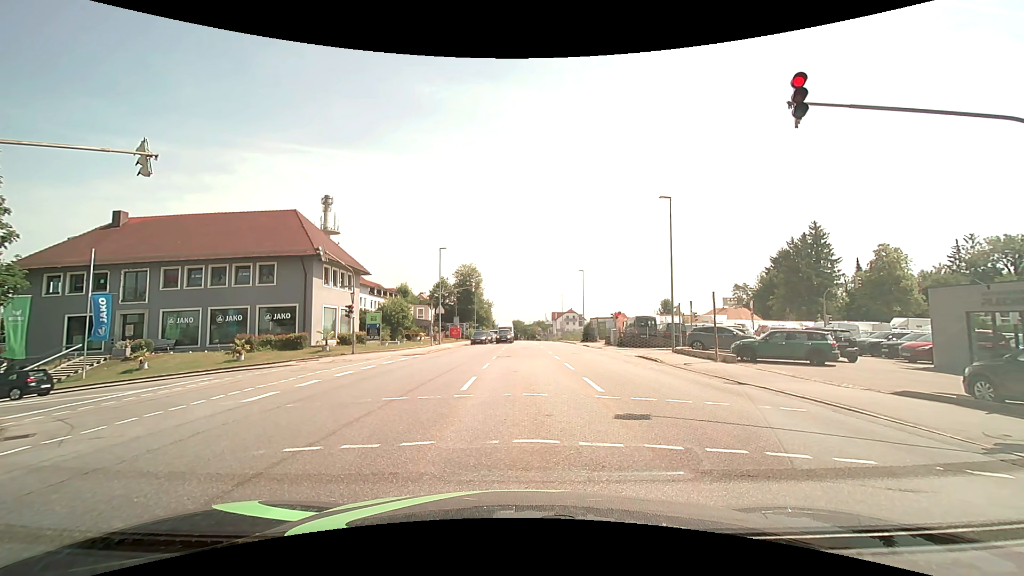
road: tertiary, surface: asphalt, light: Day
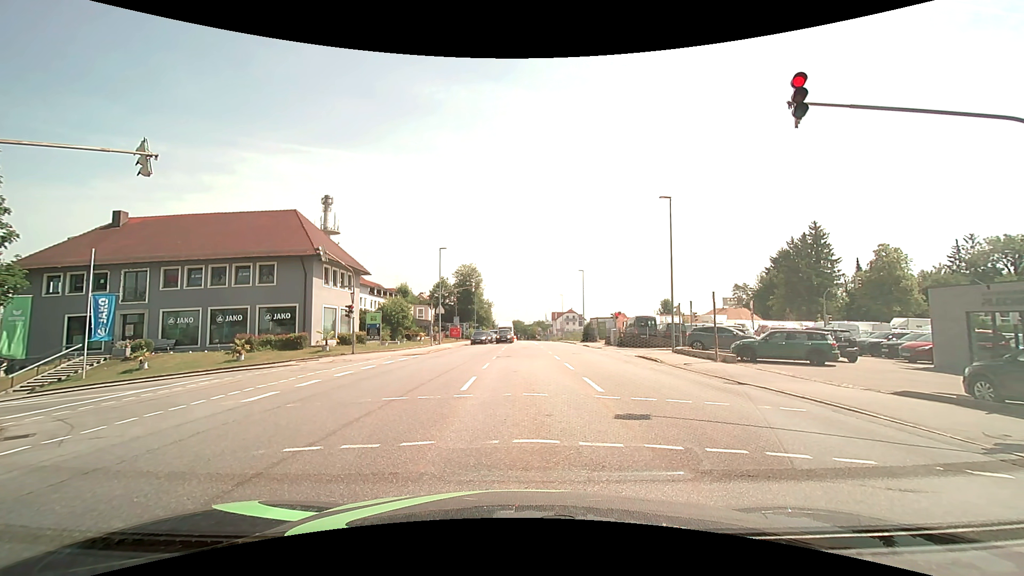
(0.0, 0.0) m; 0°
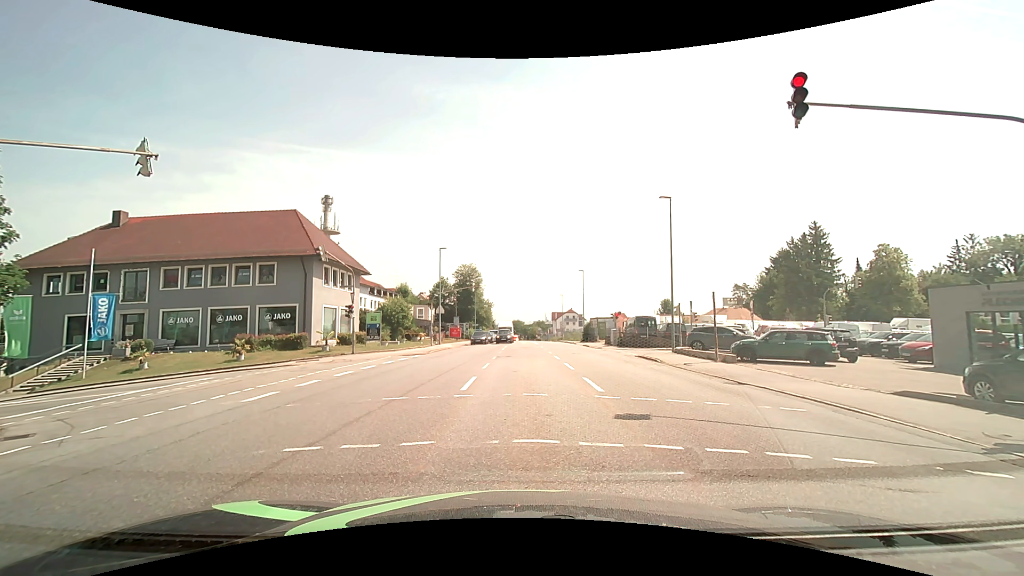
(0.0, 0.0) m; 0°
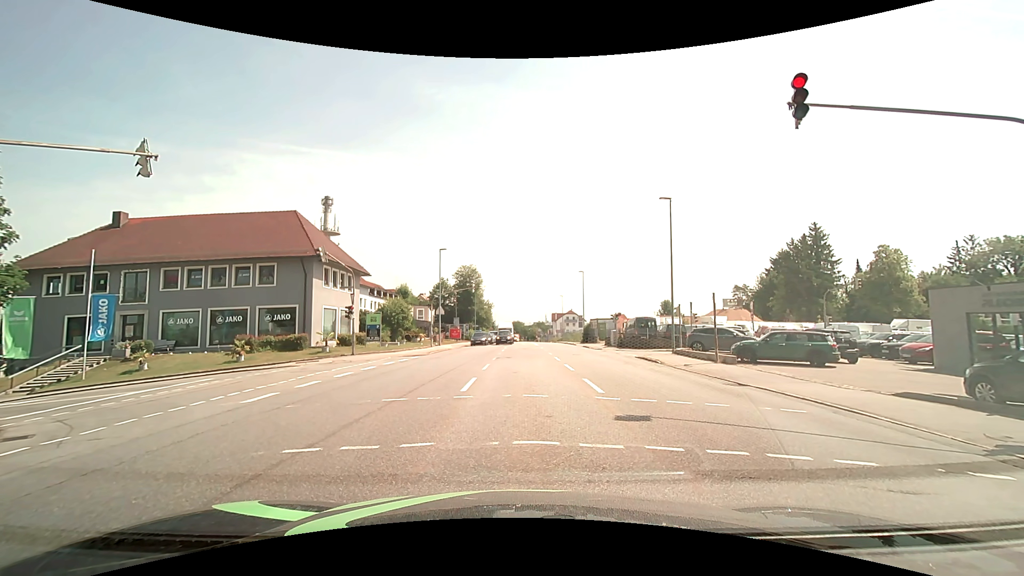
(0.0, 0.0) m; 0°
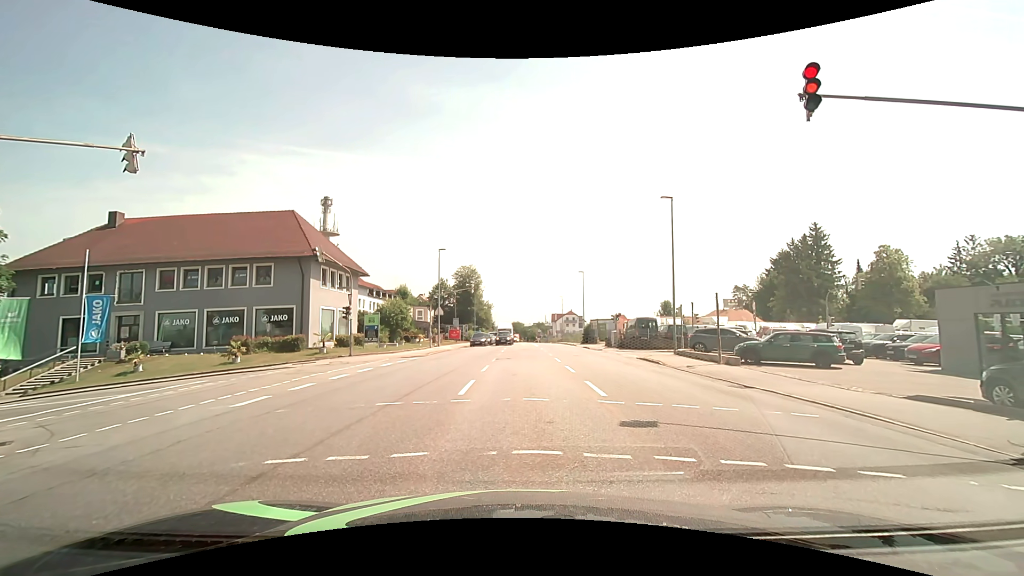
(0.0, +0.4) m; 0°
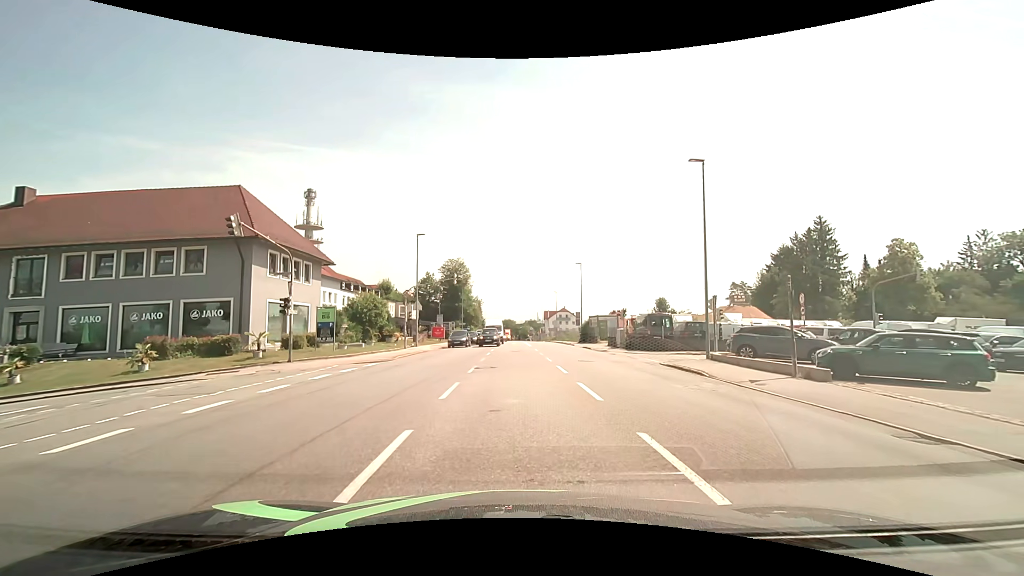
(+0.4, +7.5) m; +3°
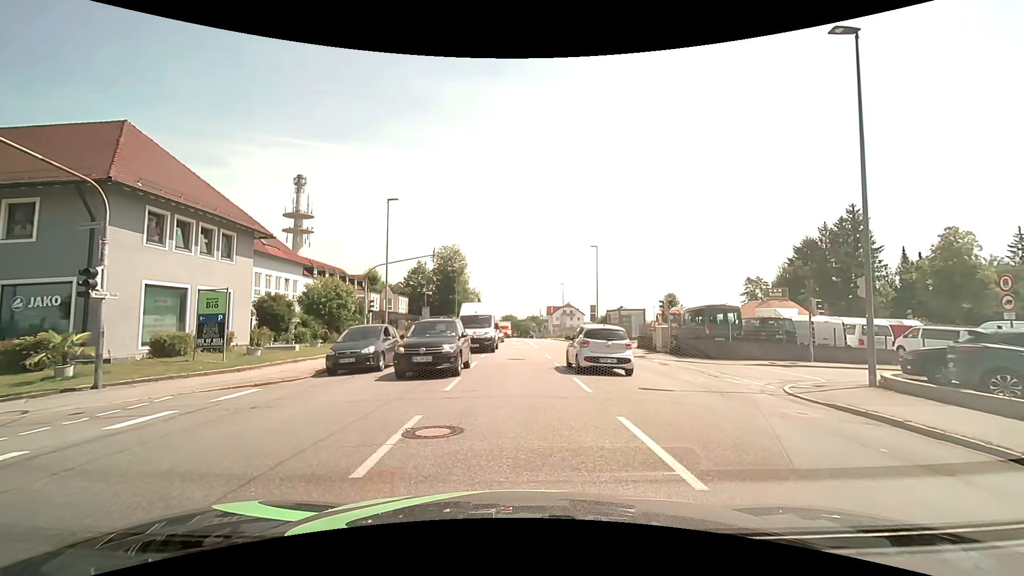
(-0.1, +10.9) m; 0°
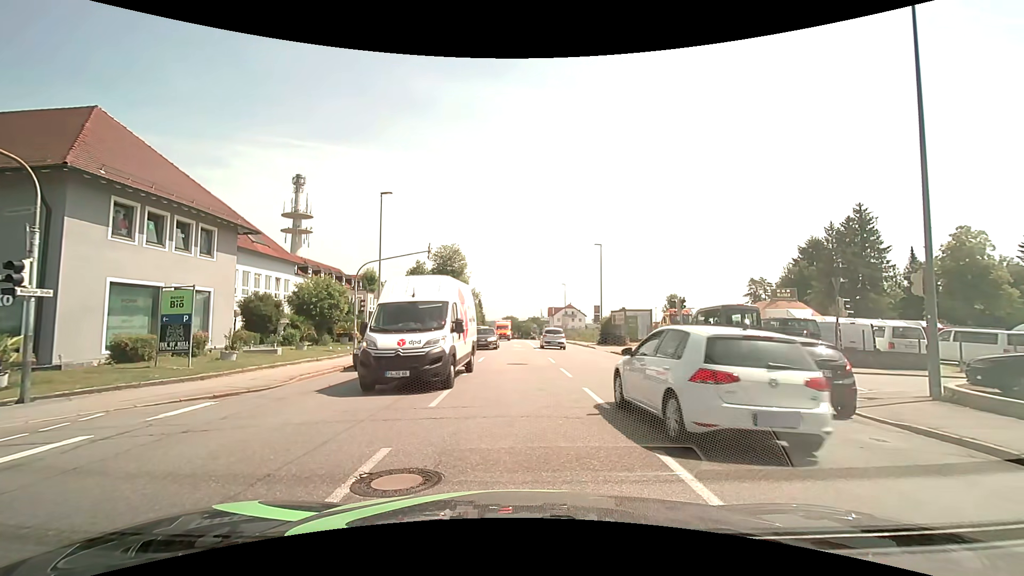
(0.0, +1.8) m; -1°
